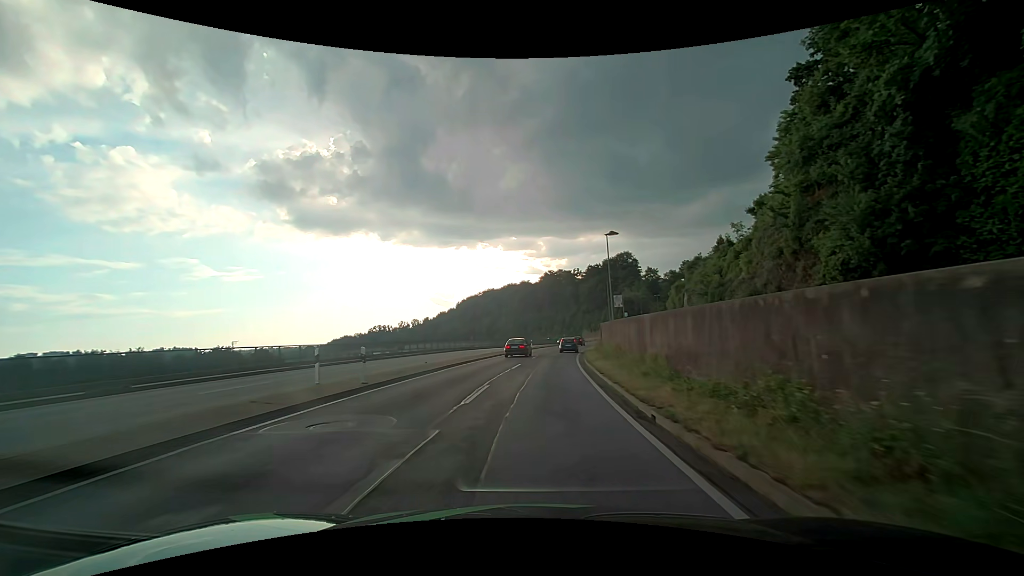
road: primary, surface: asphalt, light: Day
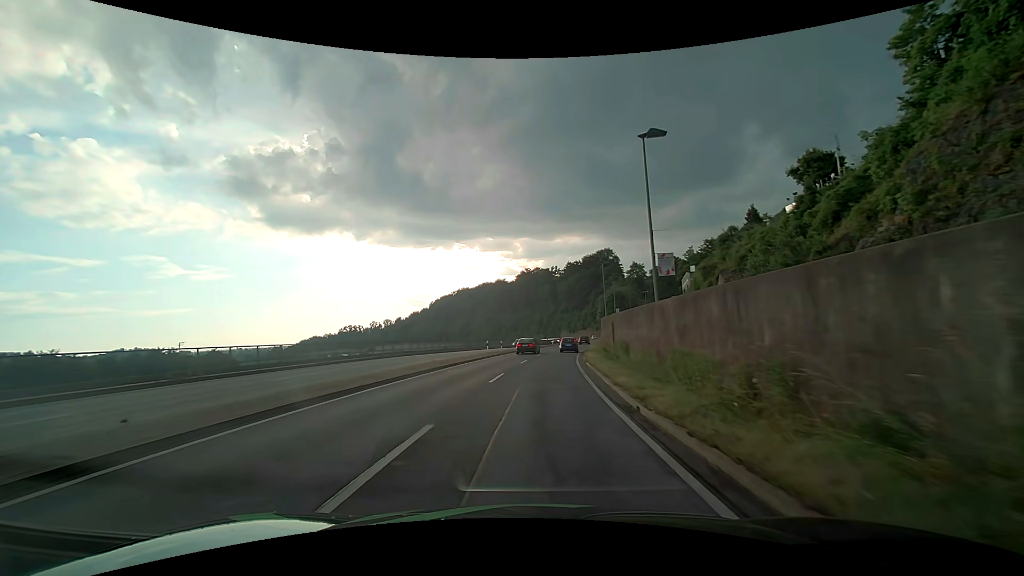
(+0.6, +19.4) m; +3°
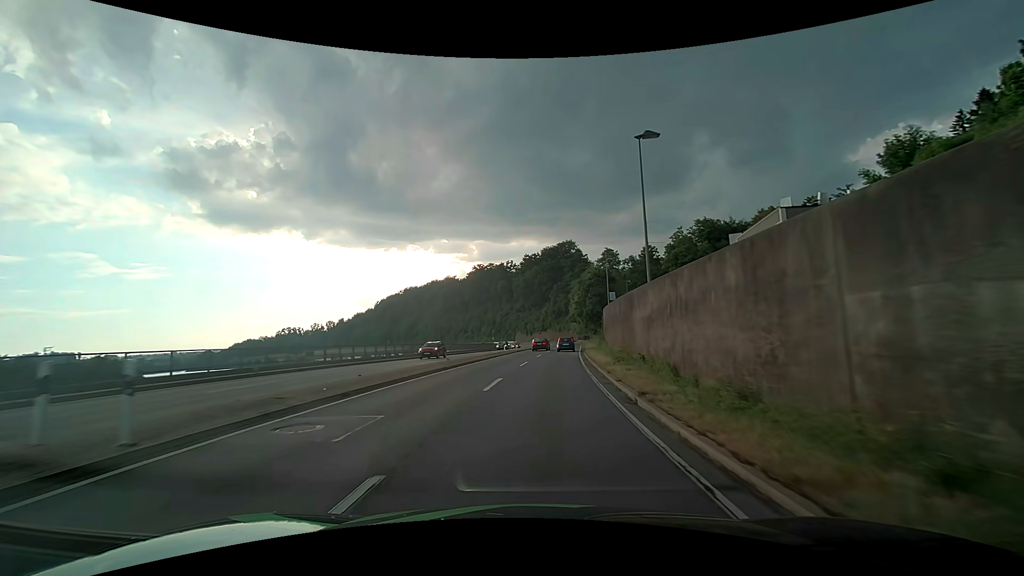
(+1.7, +38.9) m; +5°
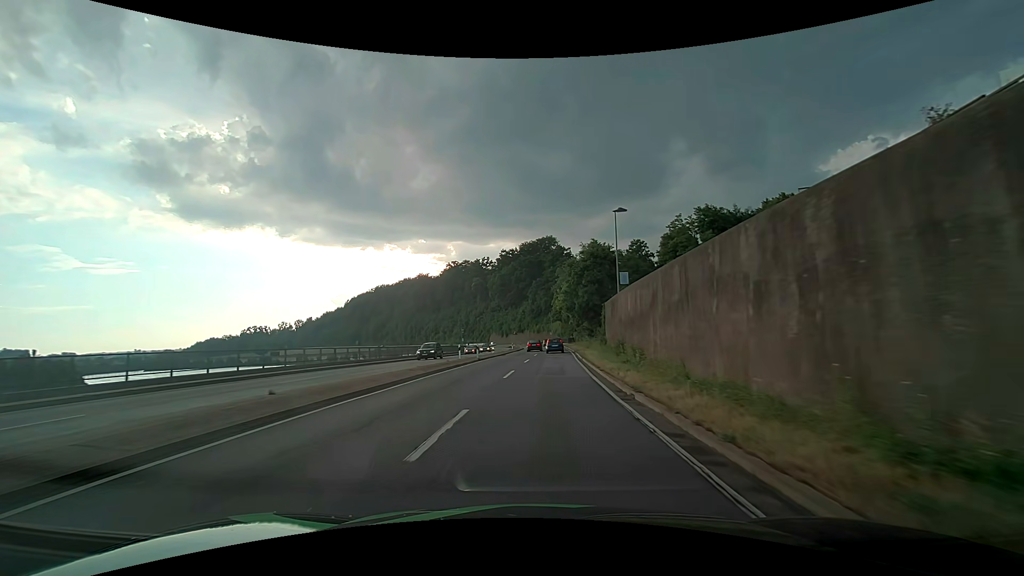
(+0.4, +19.6) m; +2°
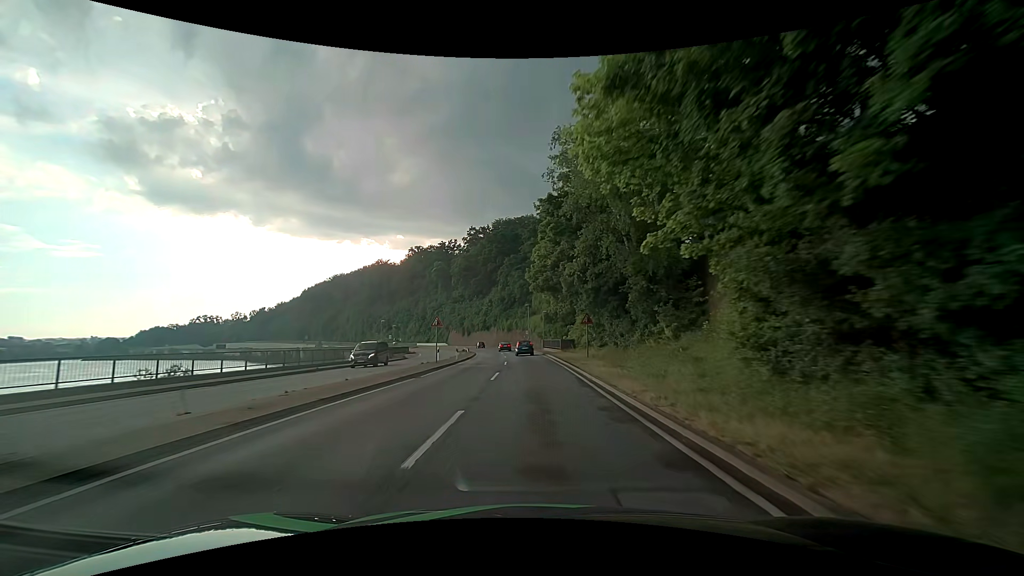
(+2.0, +49.1) m; +3°
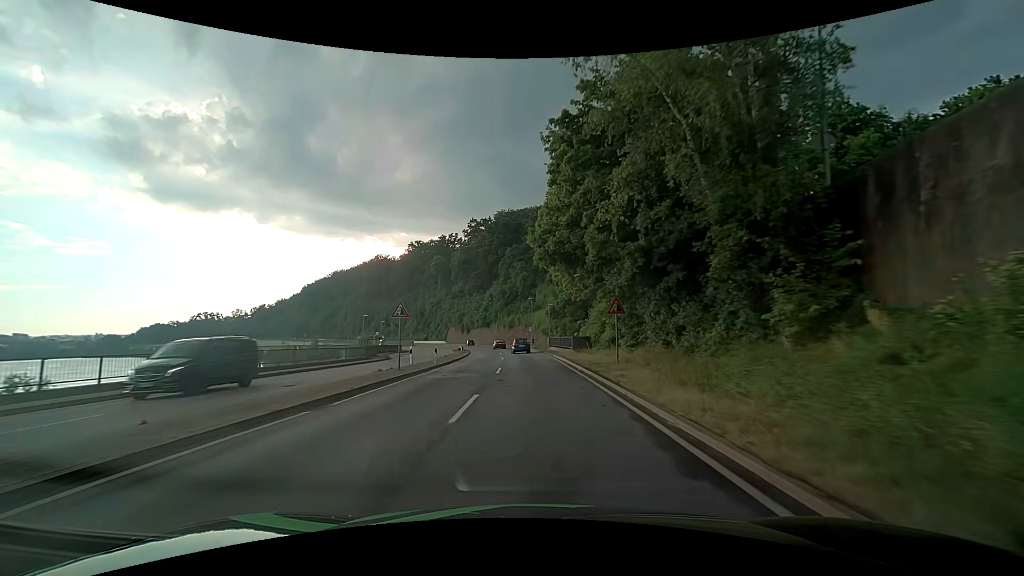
(0.0, +9.8) m; 0°
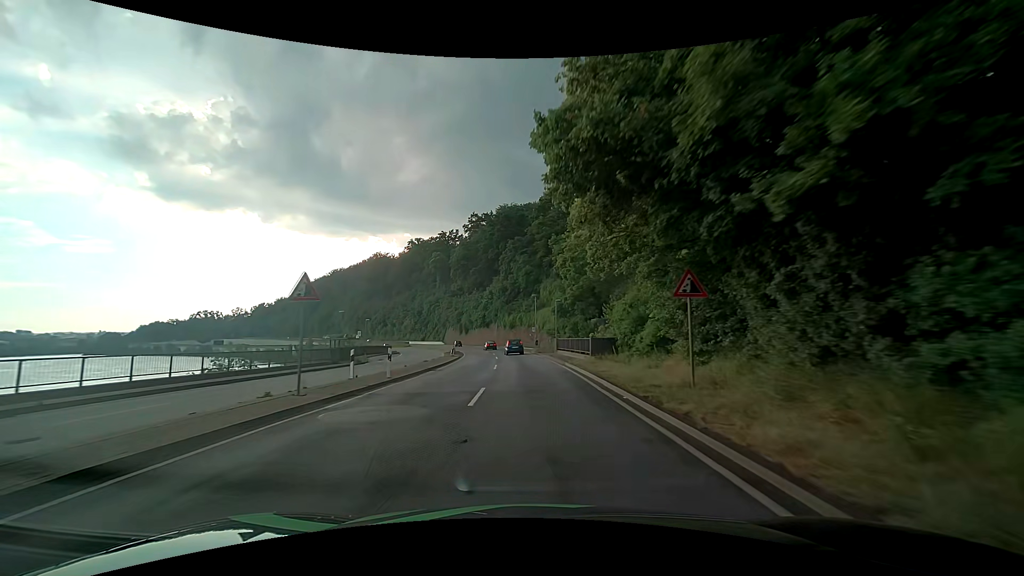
(0.0, +9.8) m; 0°
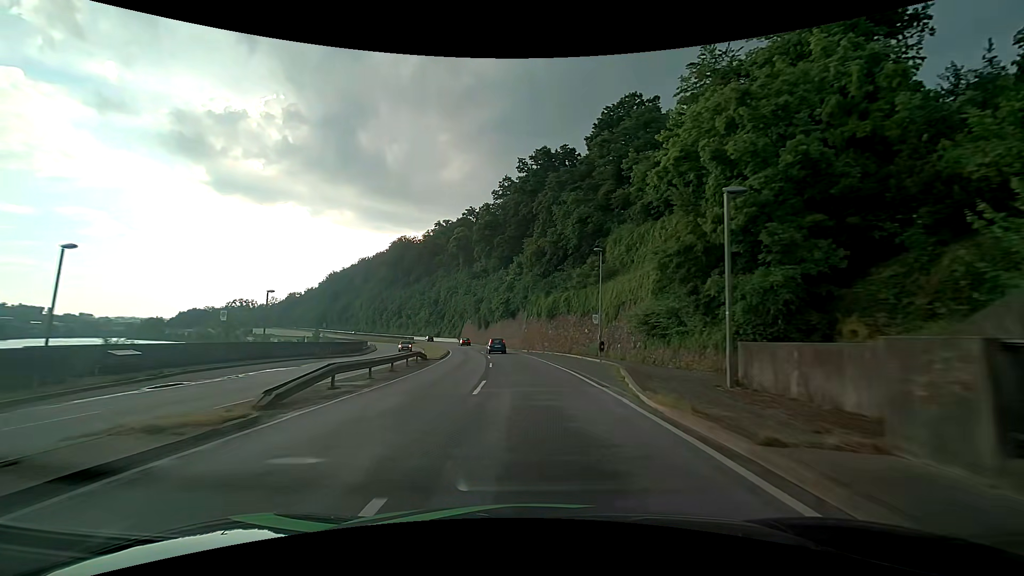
(-1.3, +39.3) m; -5°
(0, +10) (0, +20) (-1, +30) (-2, +40) (-3, +50) (-5, +60) (-7, +70) (-9, +79) (-11, +89) (-14, +99) m
